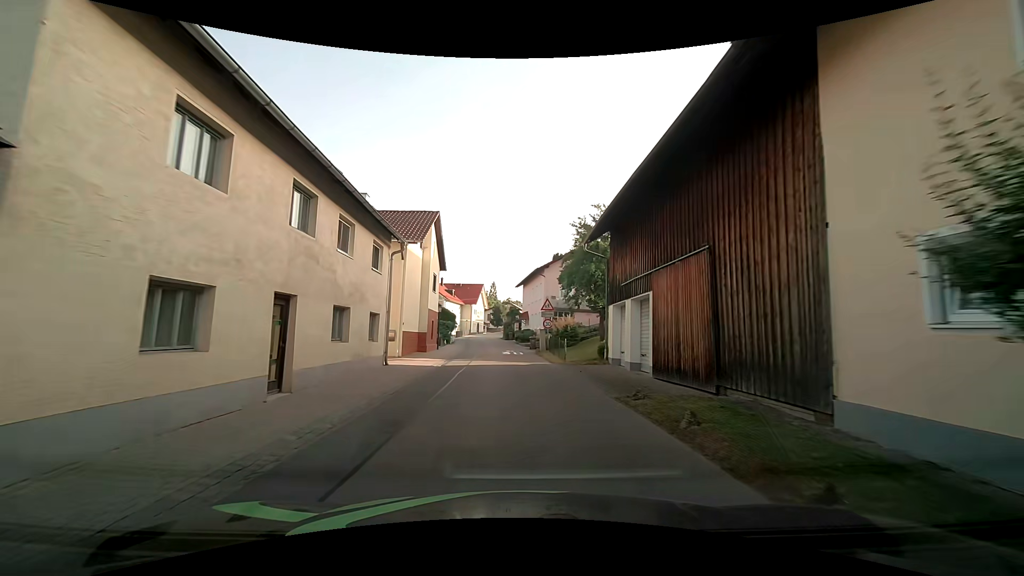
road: tertiary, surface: asphalt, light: Day
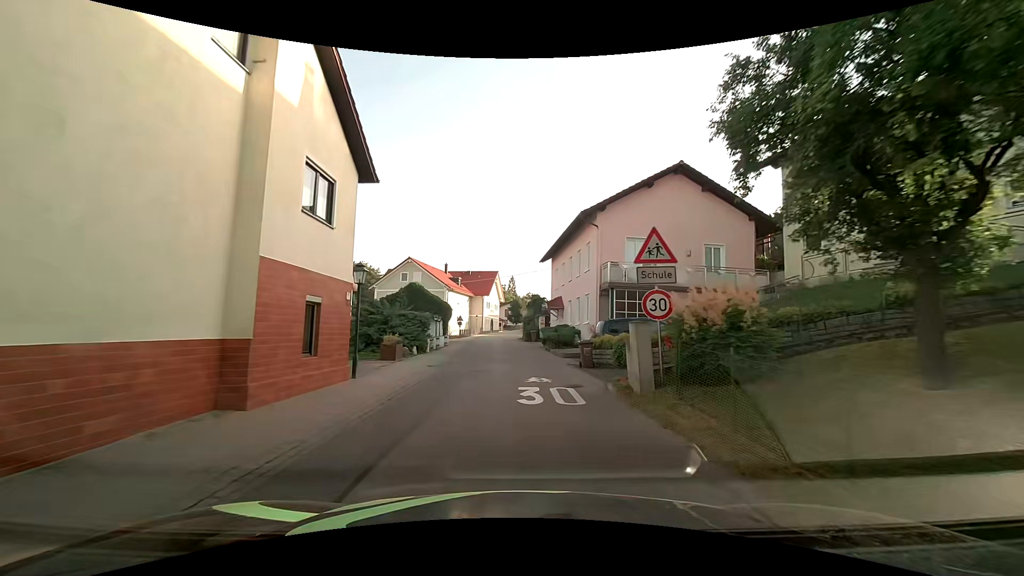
(-0.4, +20.1) m; -3°
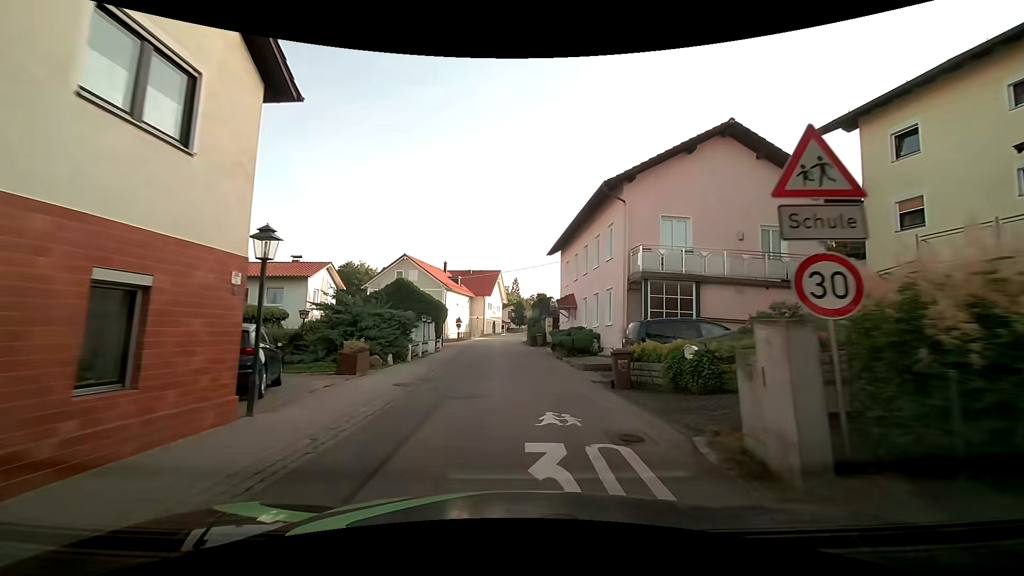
(0.0, +5.2) m; 0°
(0, +10) (0, +20) (0, +30) (-1, +40) (-1, +50) (-1, +60) (0, +70) (+1, +80) (+3, +90) (+5, +100) m
